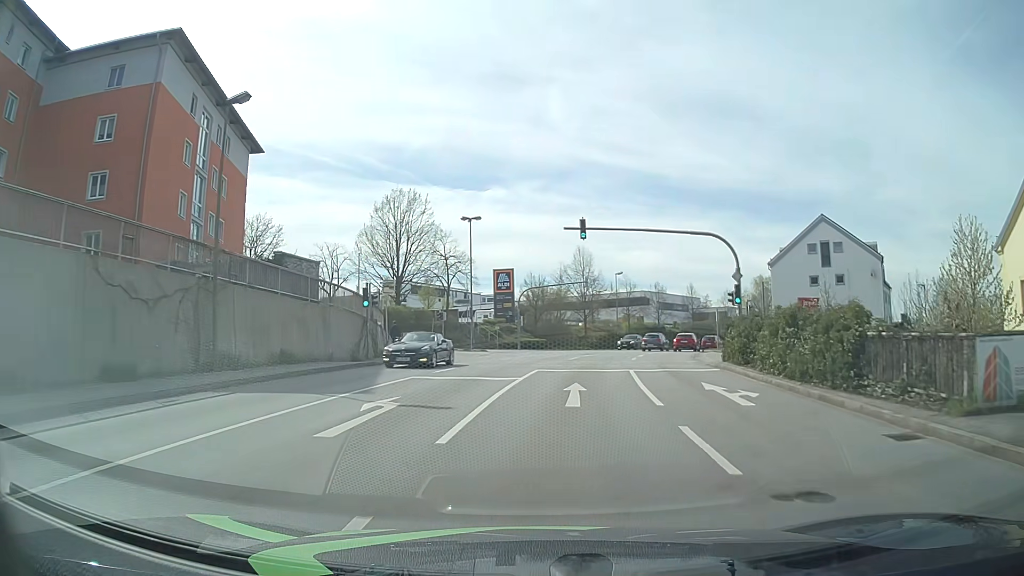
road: tertiary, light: Day
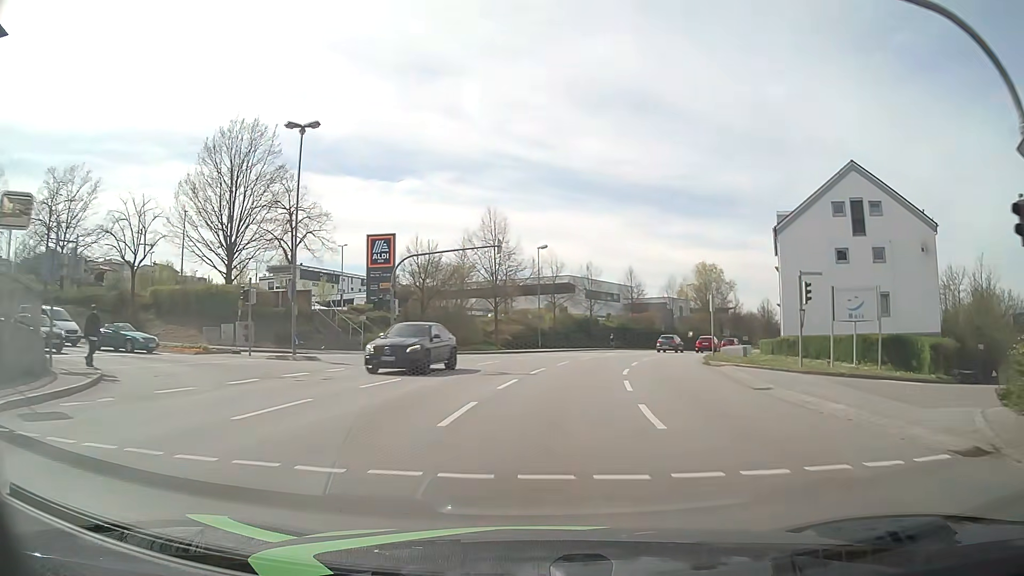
(+1.4, +23.0) m; +7°
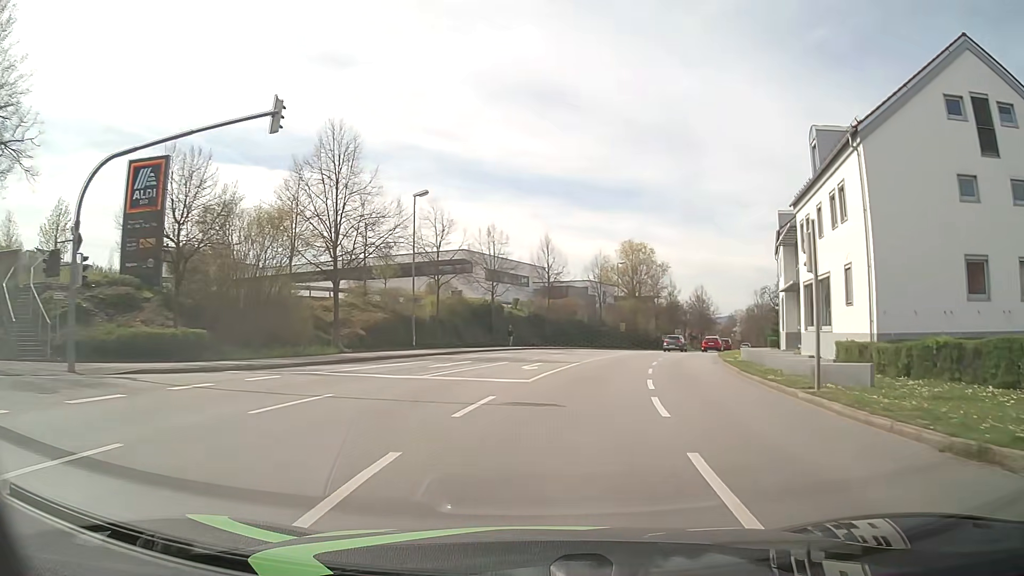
(+1.6, +23.3) m; +8°
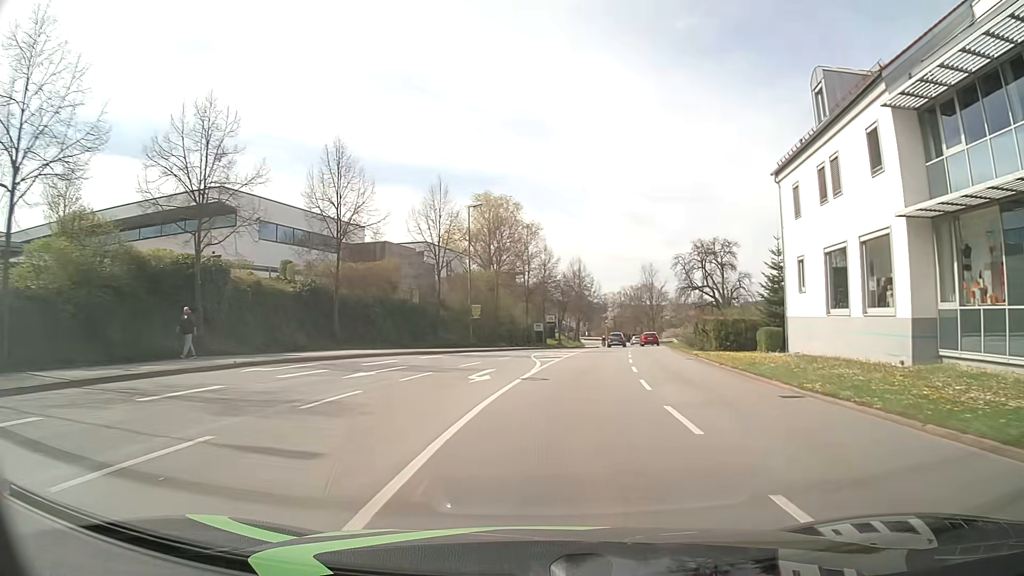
(+3.6, +31.0) m; +13°
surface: asphalt
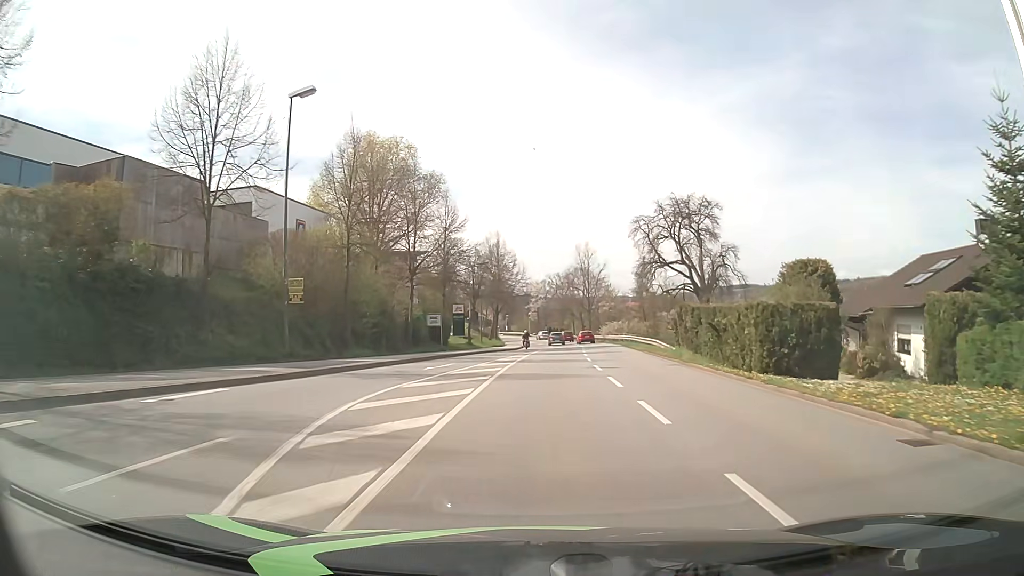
(+1.6, +23.4) m; +7°
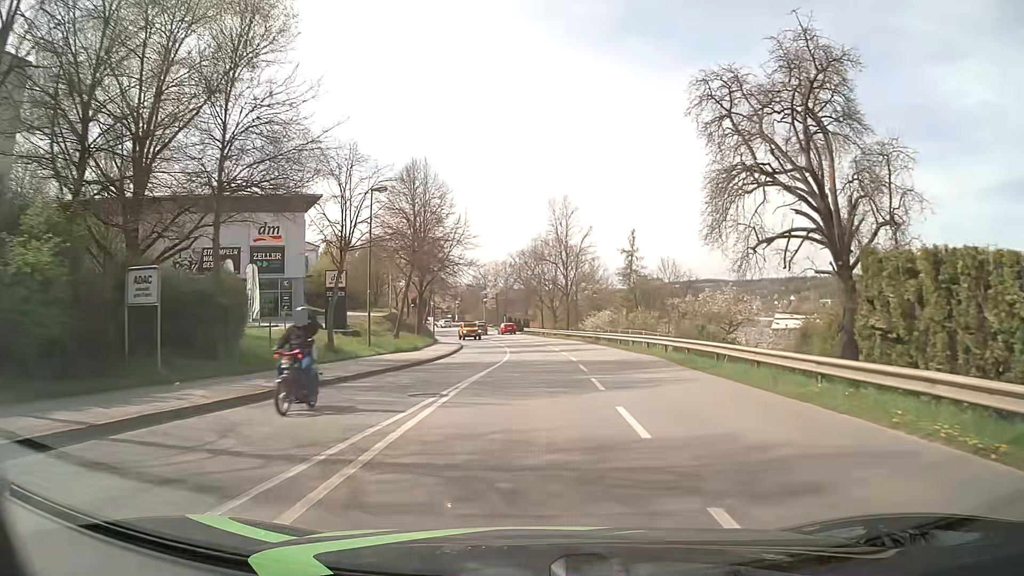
(+0.9, +31.2) m; +3°
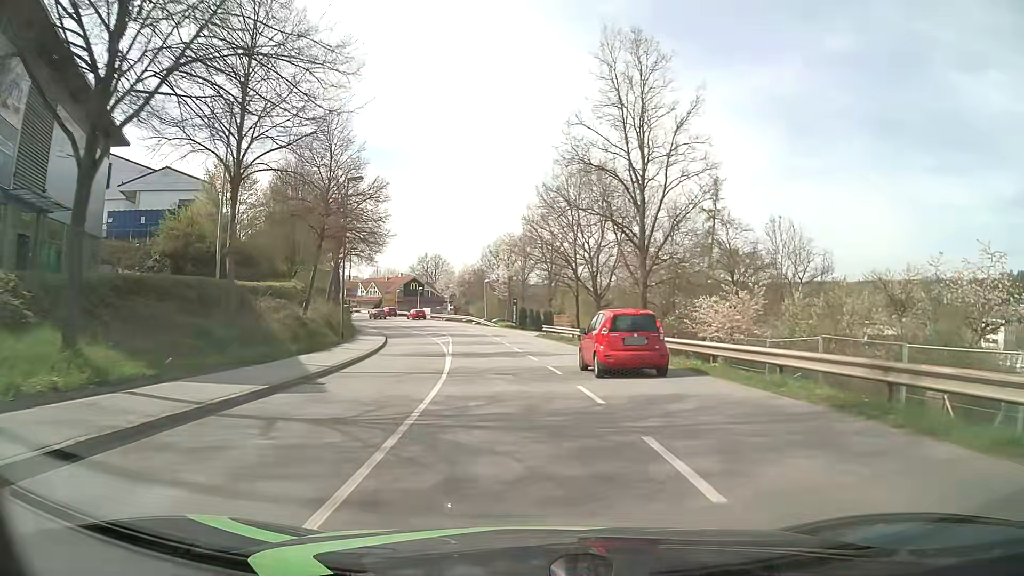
(-0.1, +38.9) m; -2°
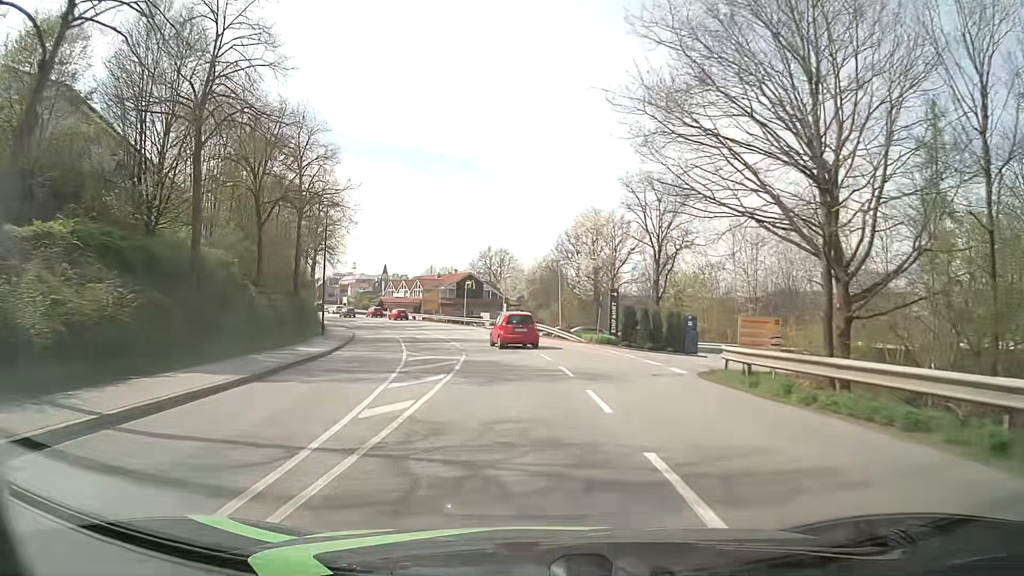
(-2.0, +30.5) m; -7°
(0, +10) (-1, +20) (-2, +30) (-4, +40) (-6, +49) (-9, +59) (-13, +68) (-16, +78) (-21, +87) (-26, +95) m
